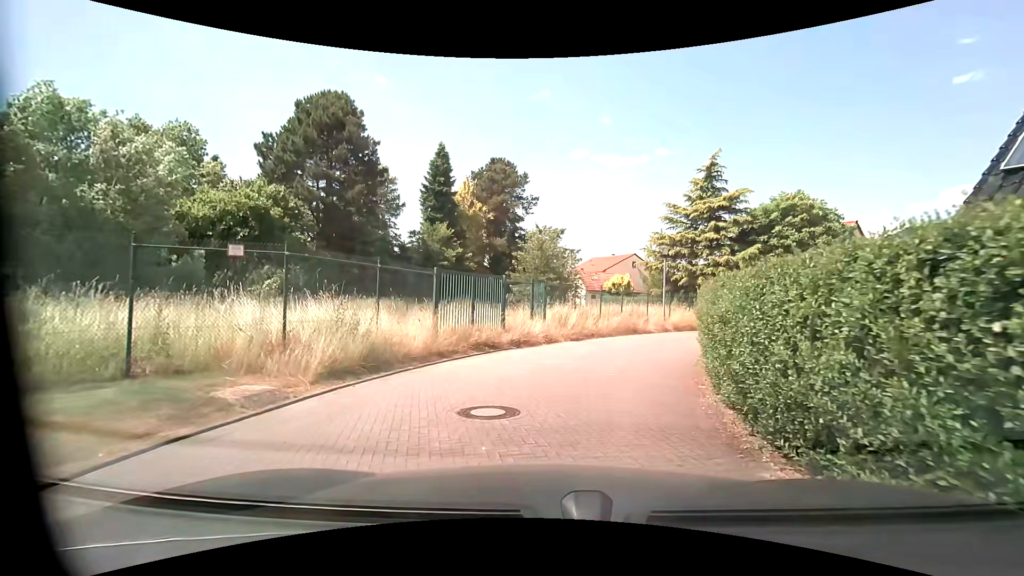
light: Day
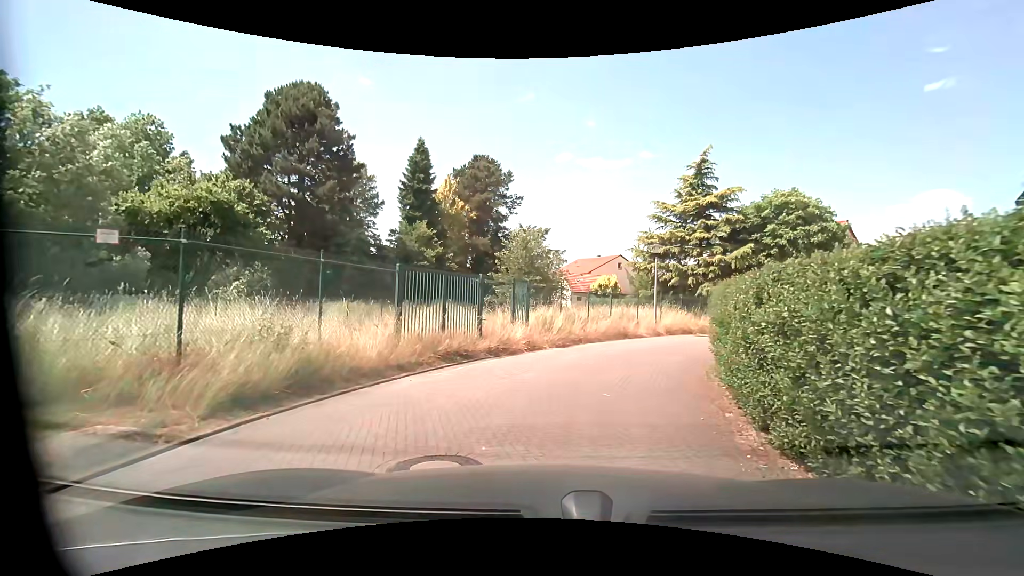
(0.0, +2.0) m; +2°
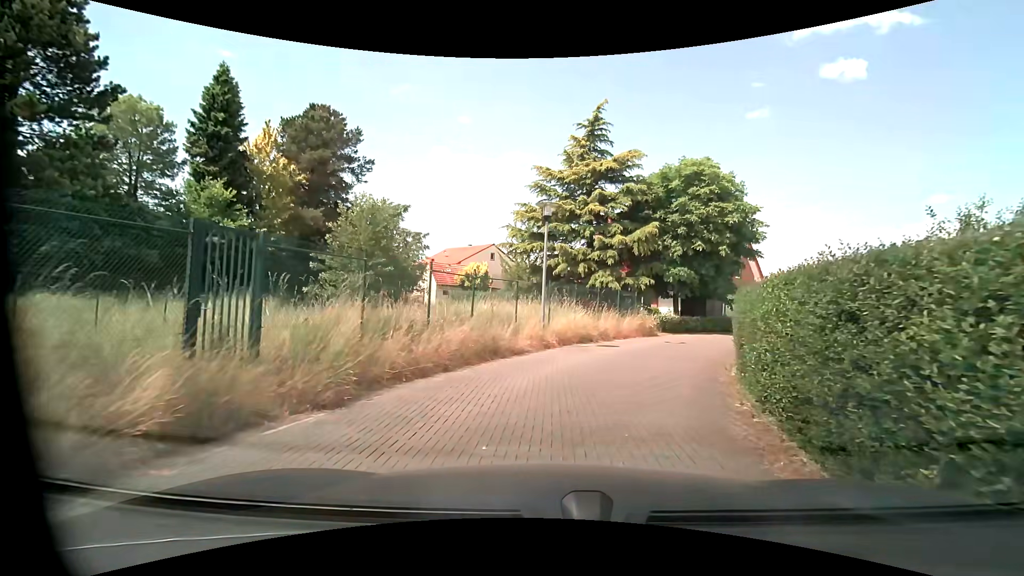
(+1.1, +10.4) m; +14°
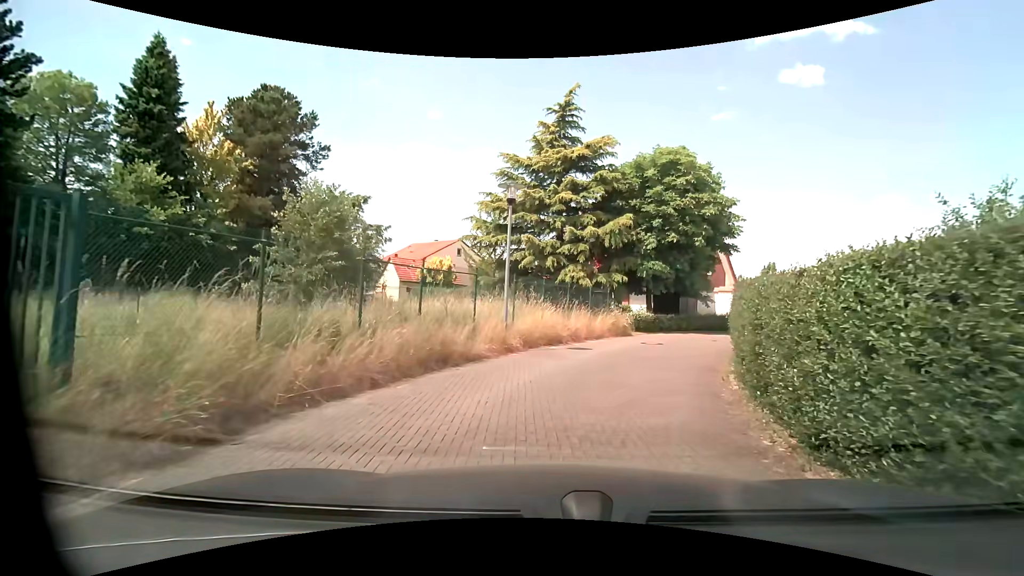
(+0.1, +2.2) m; +5°
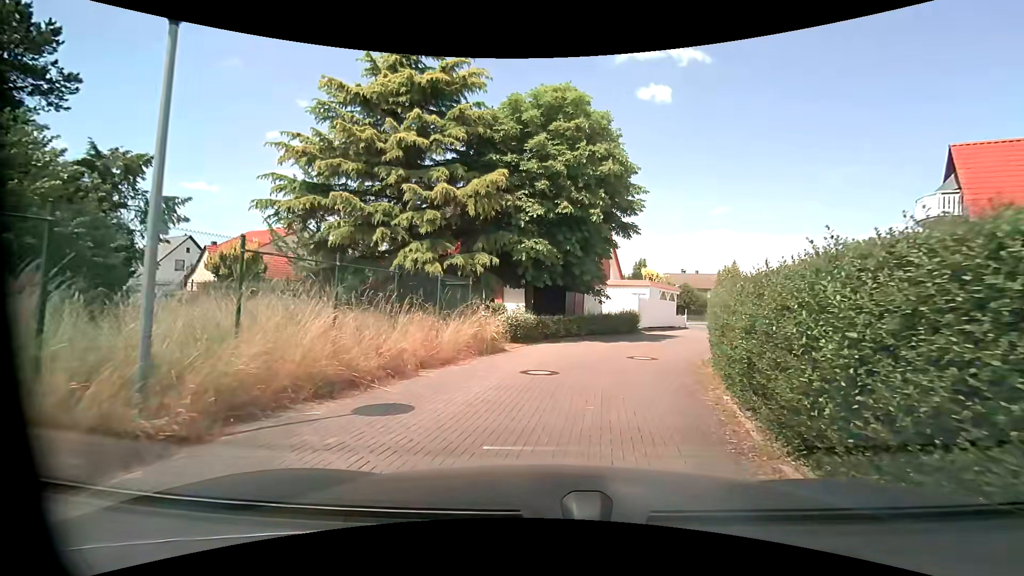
(+0.8, +8.6) m; +12°
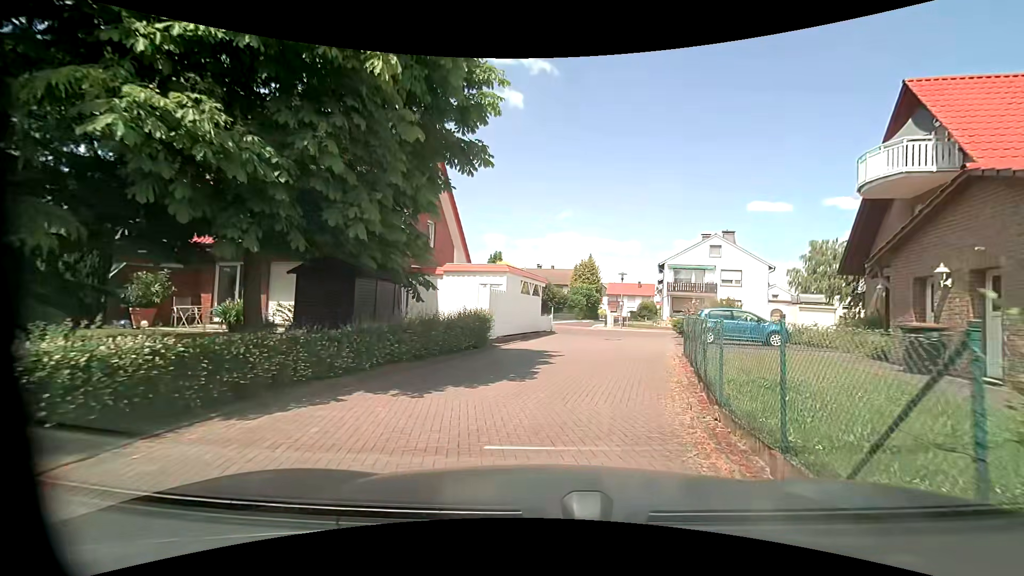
(+1.7, +11.3) m; +16°
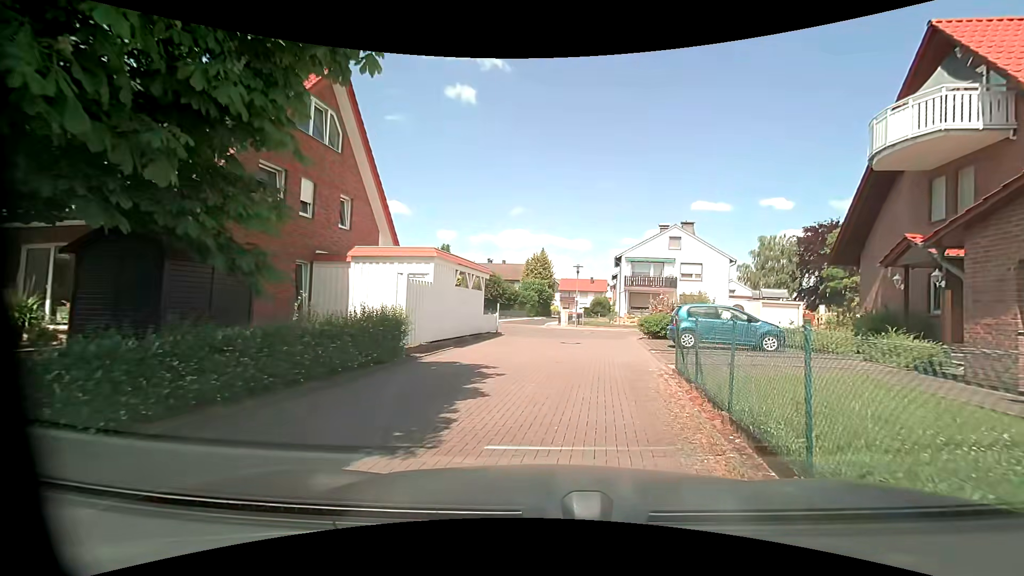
(+0.2, +4.6) m; +6°
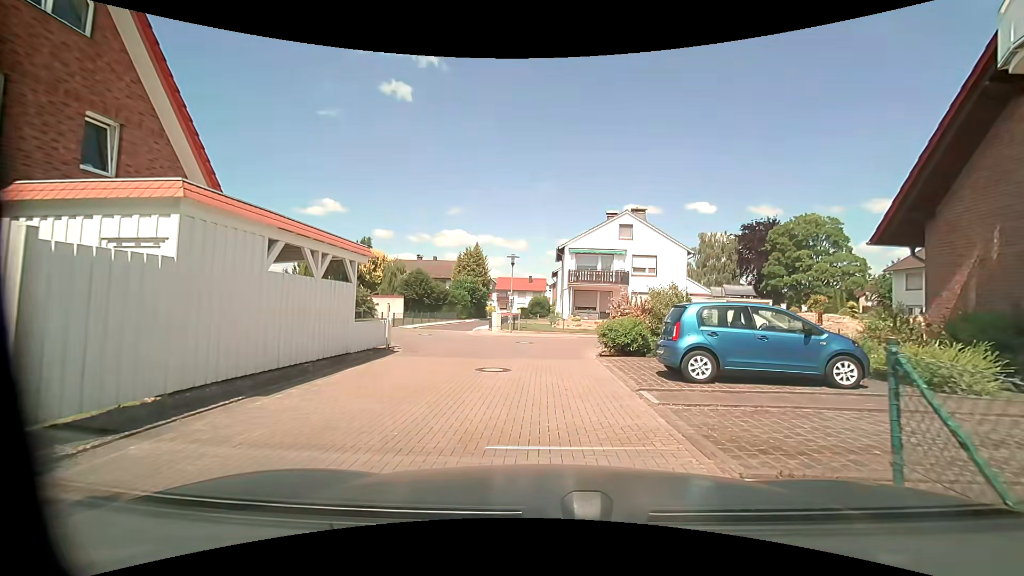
(+0.5, +7.7) m; +6°
